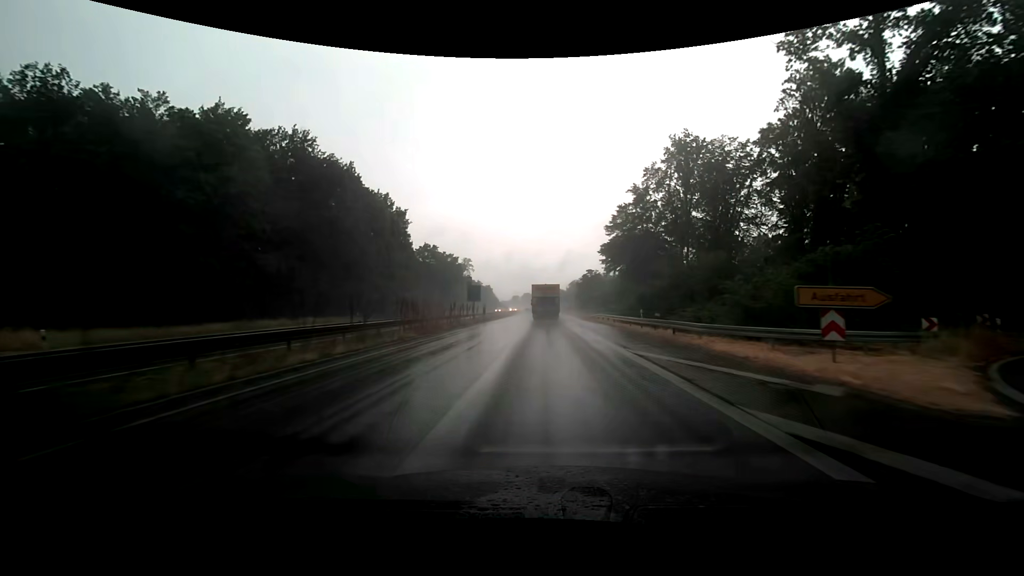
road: trunk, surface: asphalt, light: Day
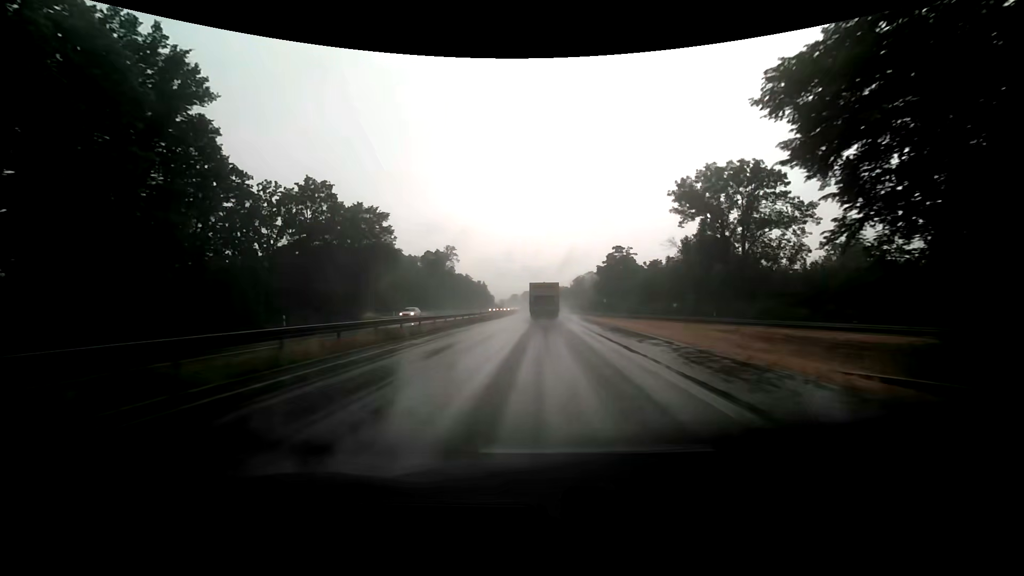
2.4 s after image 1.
(-0.1, +56.8) m; 0°
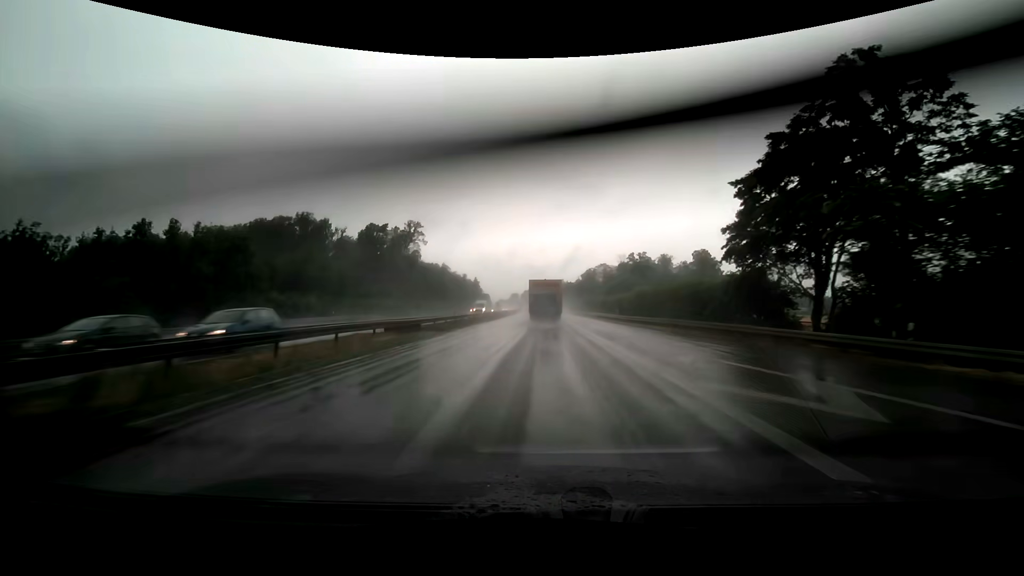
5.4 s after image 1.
(-0.1, +72.7) m; 0°
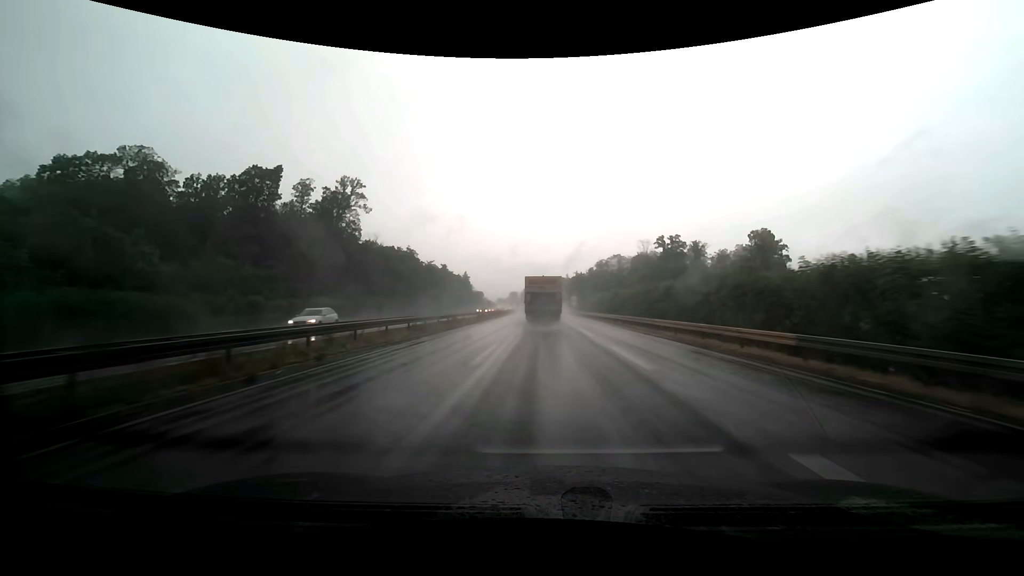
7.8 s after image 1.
(-0.1, +58.4) m; 0°
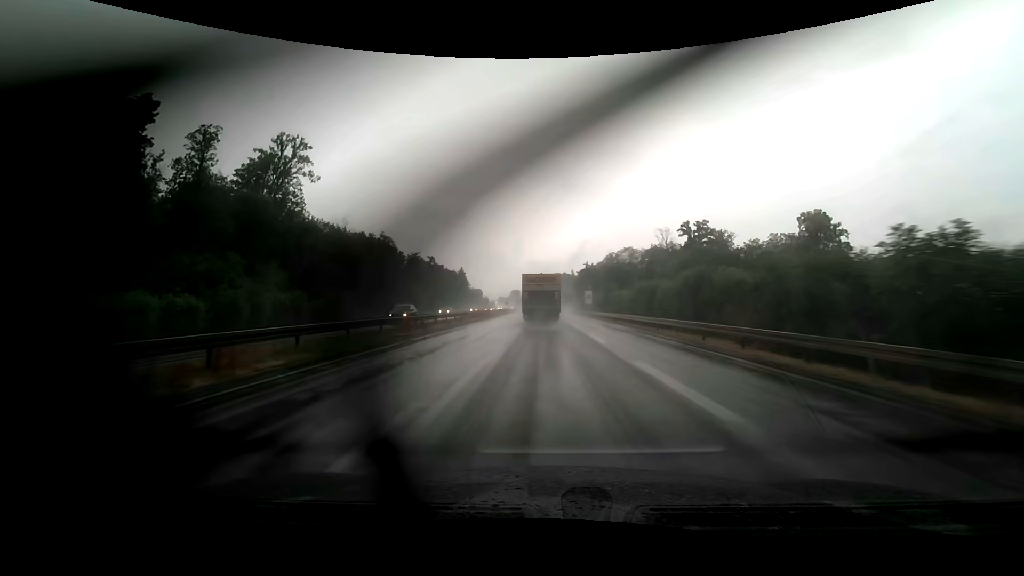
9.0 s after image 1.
(-0.1, +28.7) m; -1°
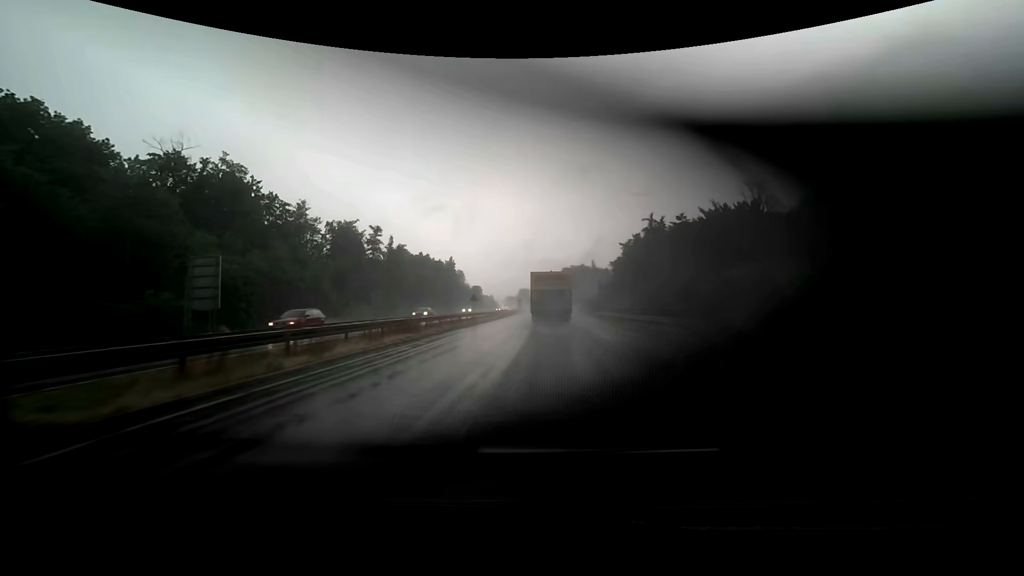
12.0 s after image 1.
(-0.7, +69.8) m; -1°
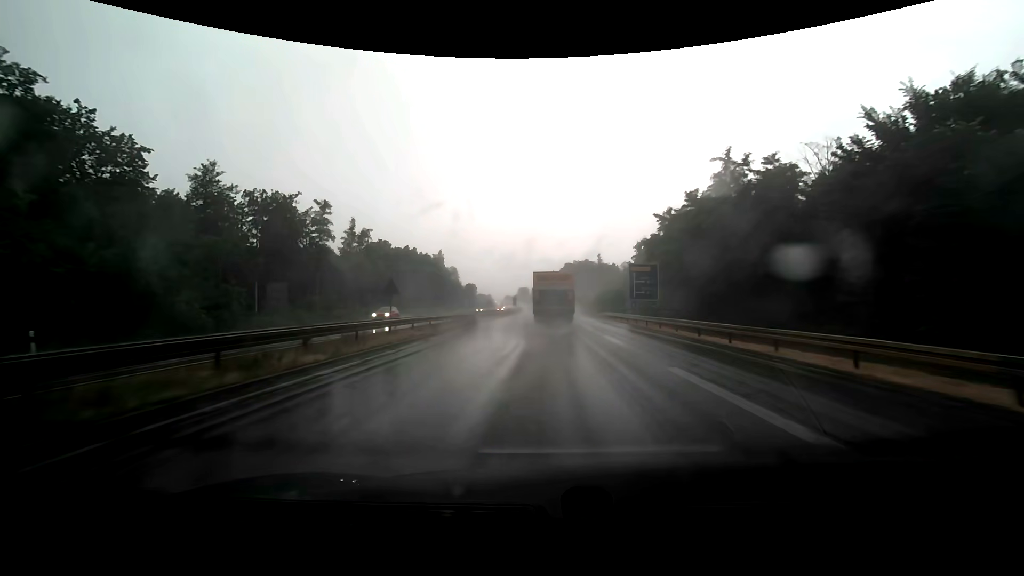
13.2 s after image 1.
(0.0, +27.1) m; 0°
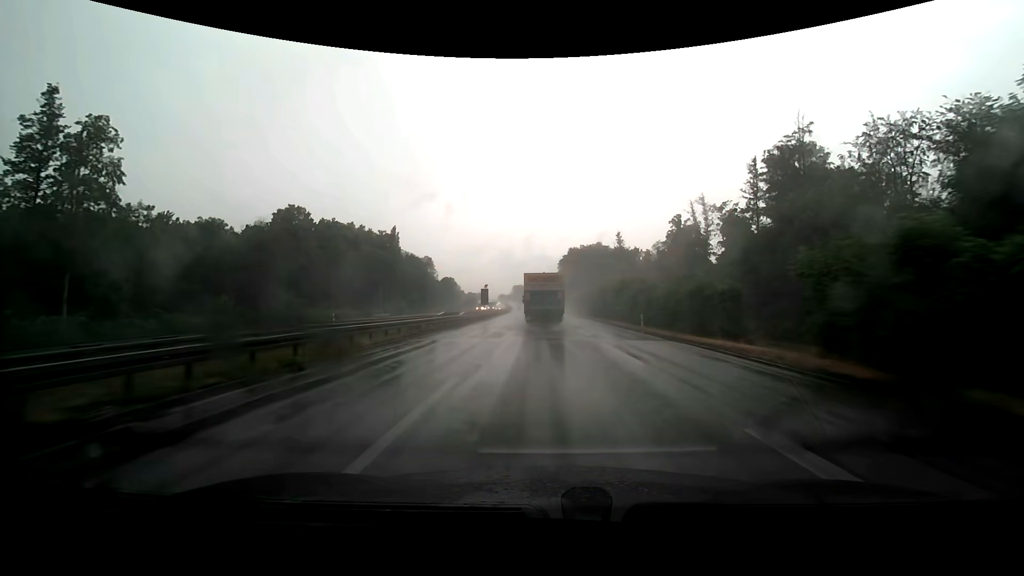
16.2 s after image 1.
(+0.1, +65.7) m; 0°
(0, +10) (0, +20) (0, +30) (0, +40) (0, +50) (-1, +60) (-1, +70) (-1, +80) (-2, +90) (-2, +100) m
